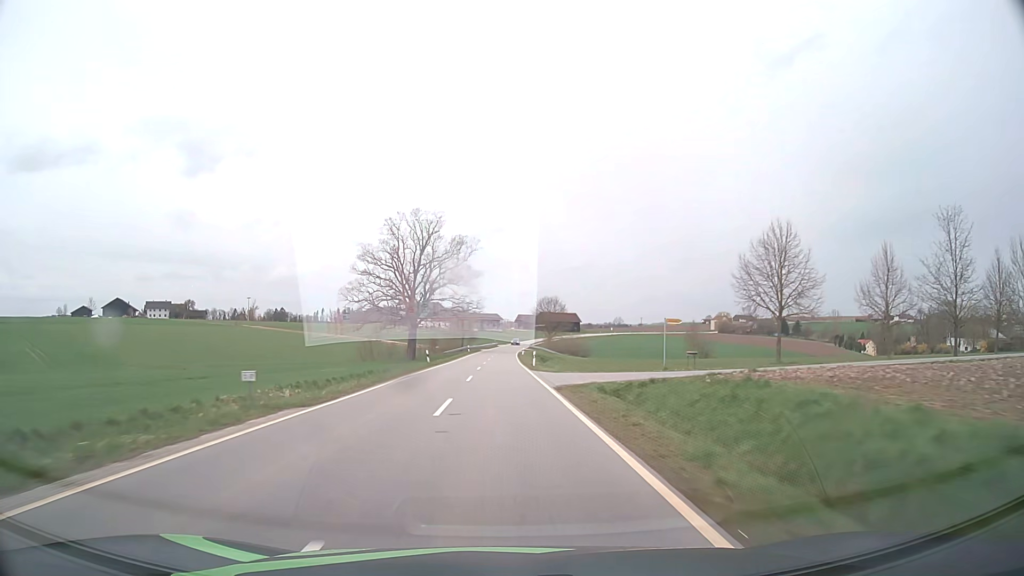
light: Day
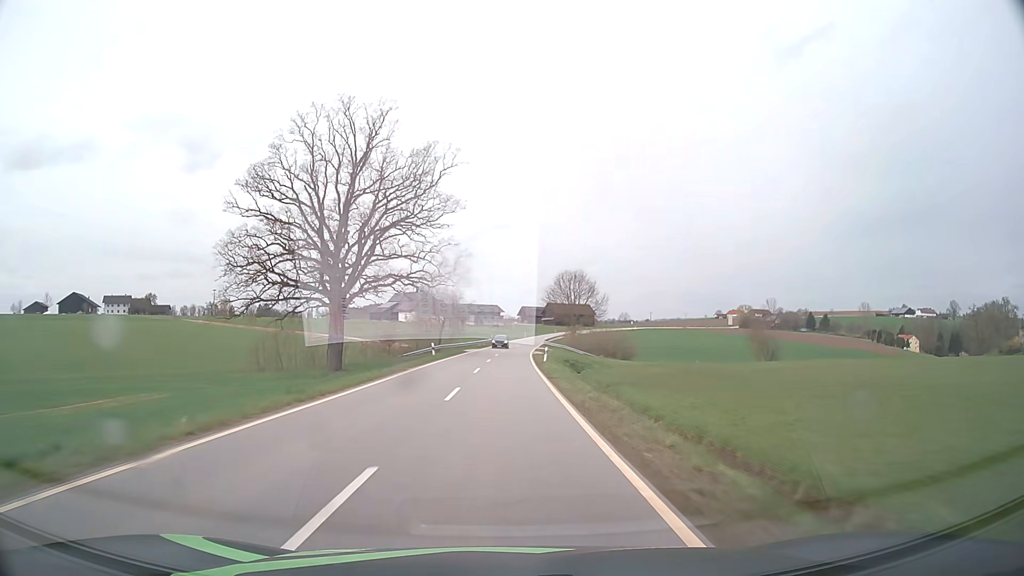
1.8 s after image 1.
(-0.2, +46.1) m; 0°
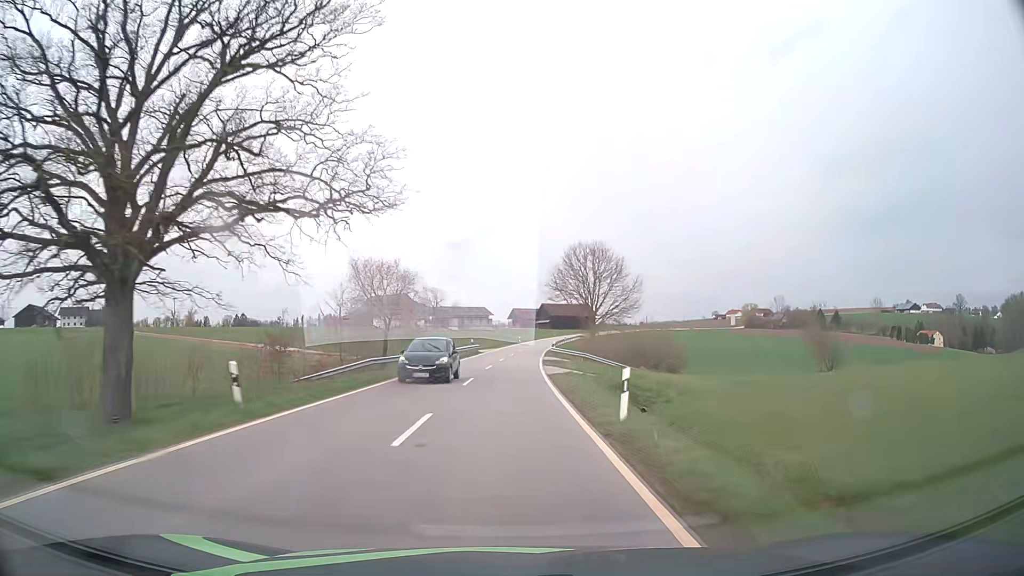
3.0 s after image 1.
(+0.3, +31.2) m; +1°
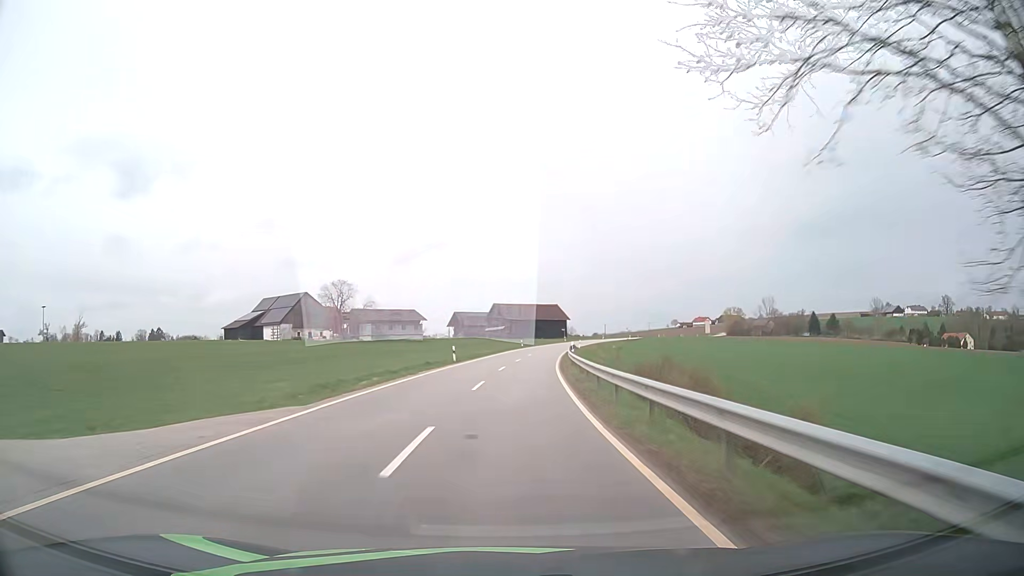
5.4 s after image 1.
(+1.8, +62.8) m; +4°
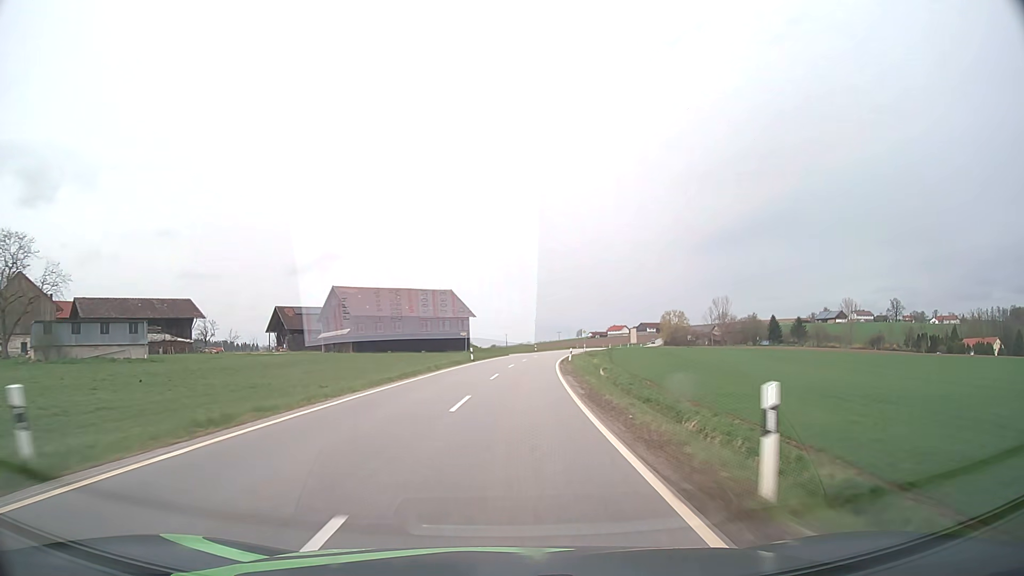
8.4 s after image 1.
(+5.9, +78.2) m; +9°
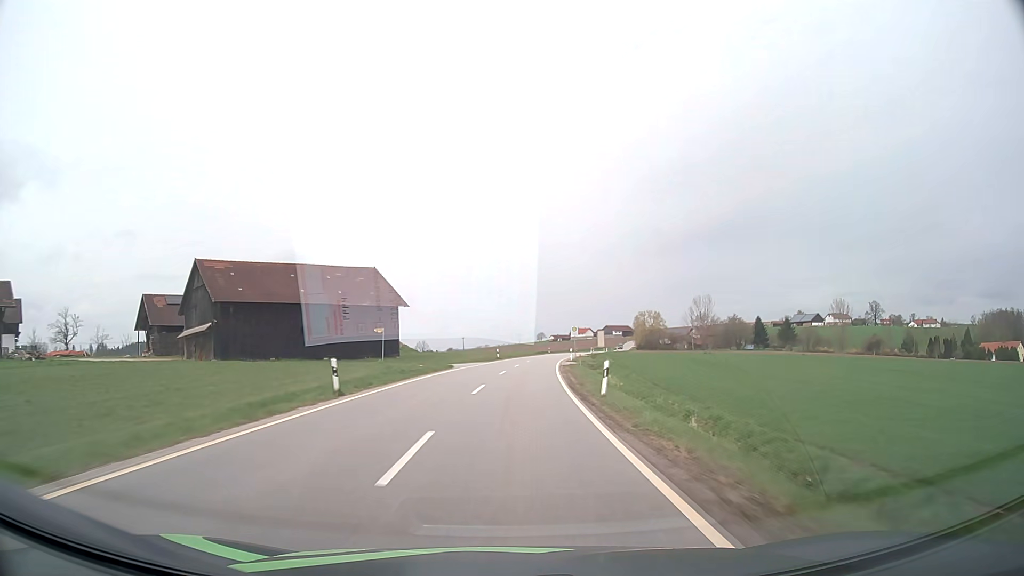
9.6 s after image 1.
(+1.0, +31.2) m; +4°
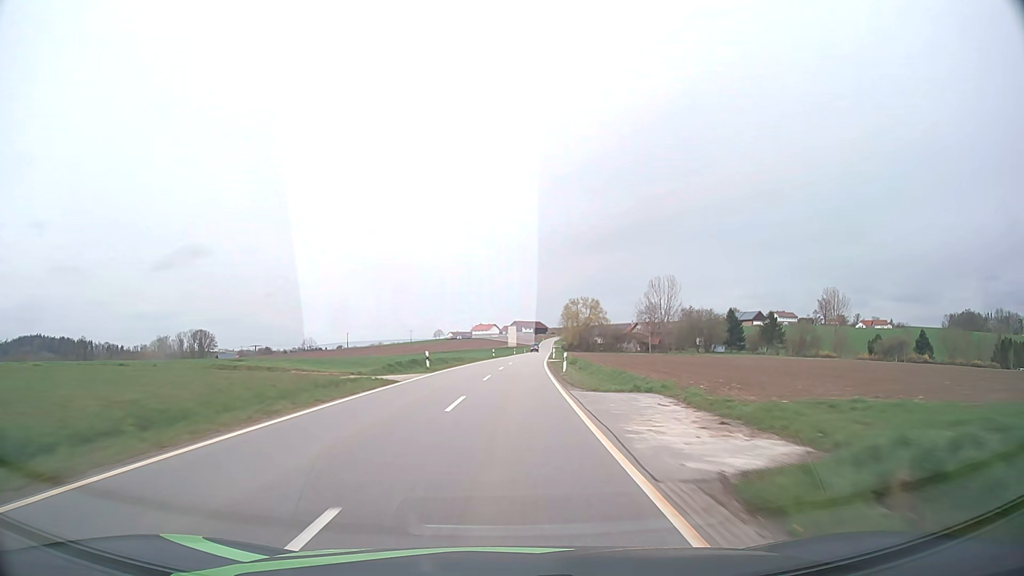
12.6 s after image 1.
(+6.1, +77.6) m; +9°
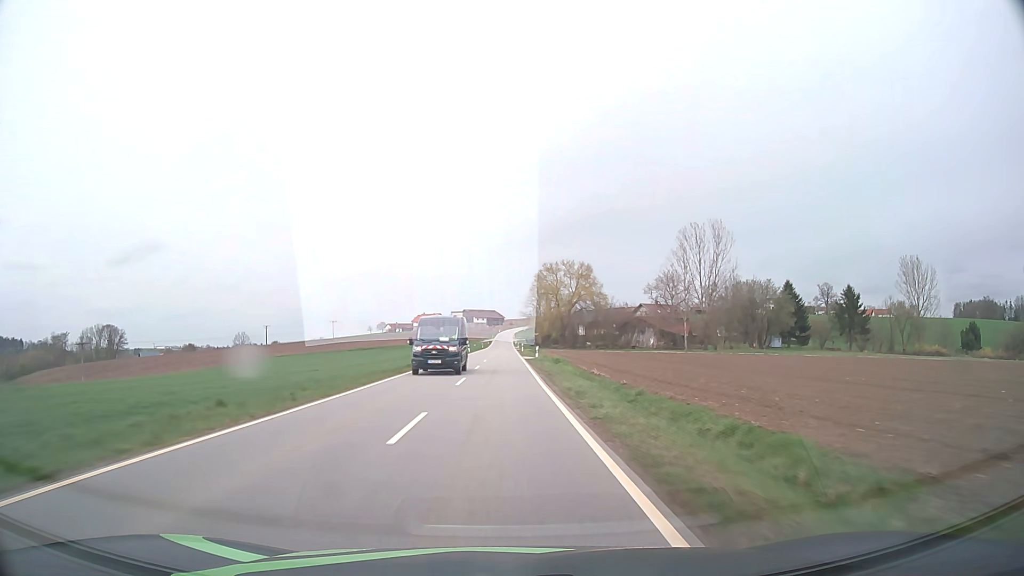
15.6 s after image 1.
(+3.7, +77.7) m; +4°
(0, +10) (0, +20) (0, +30) (0, +40) (0, +50) (0, +60) (0, +70) (0, +80) (0, +90) (0, +100) m
